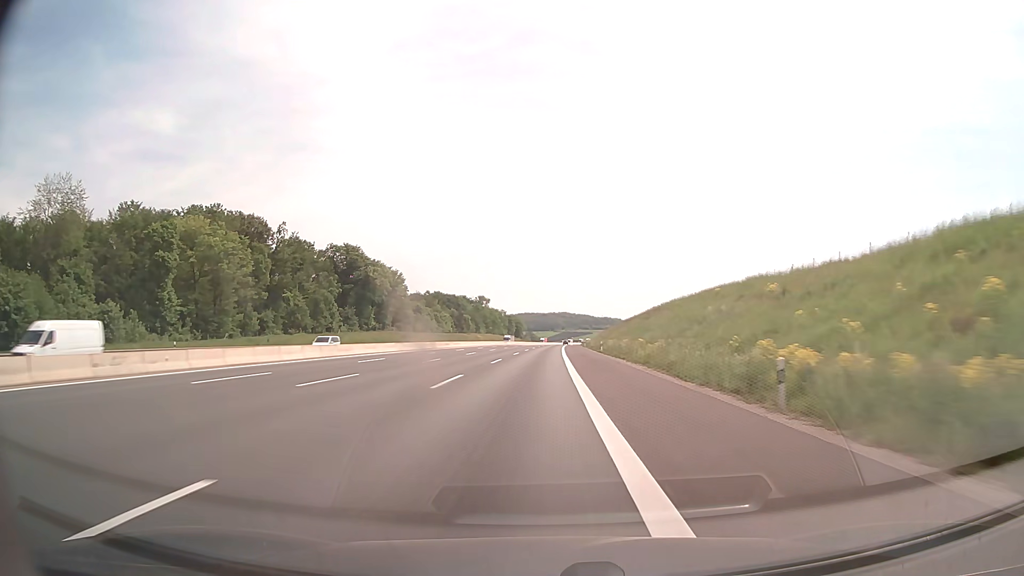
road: motorway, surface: asphalt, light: Day
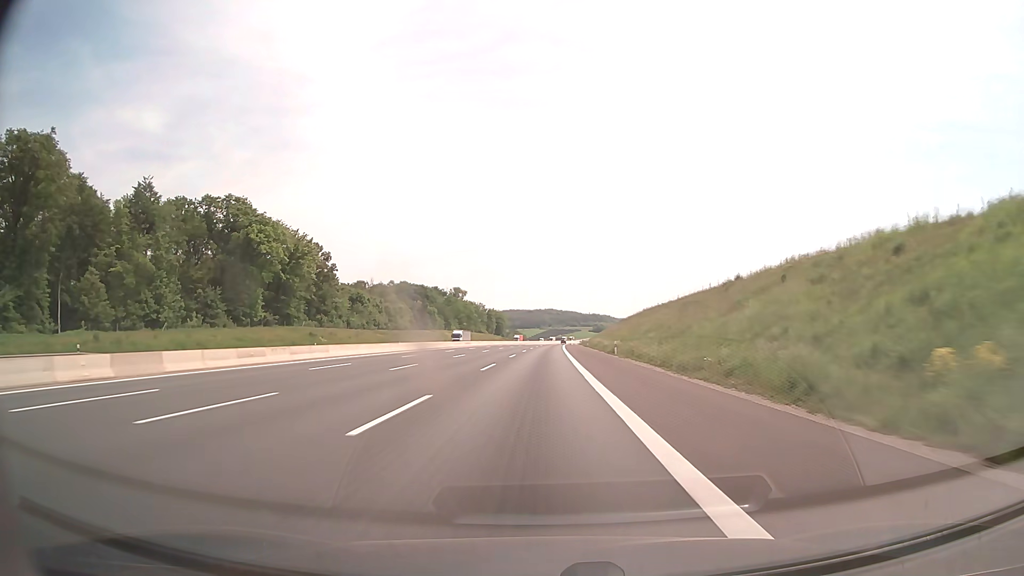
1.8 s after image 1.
(+0.5, +62.0) m; +1°
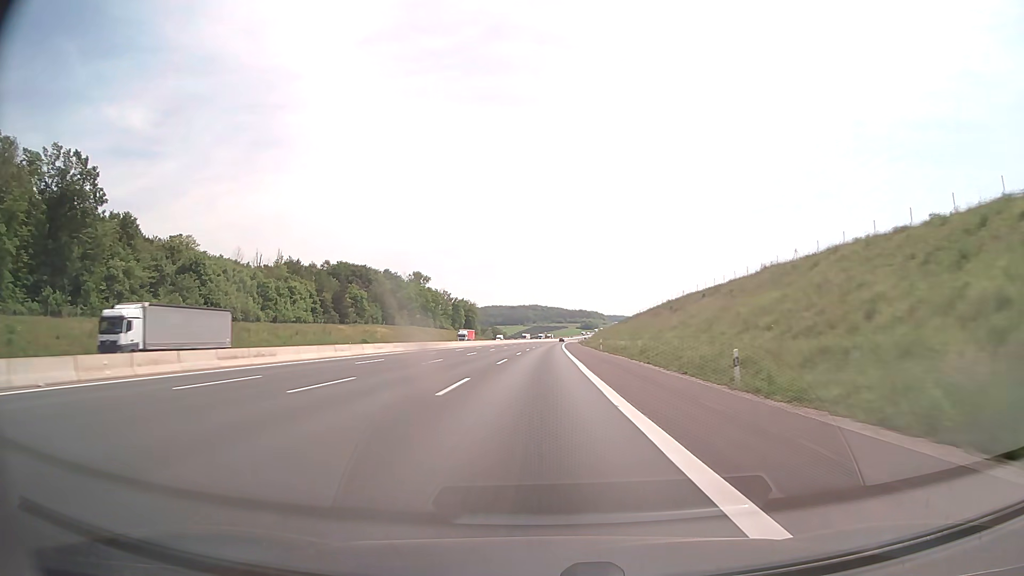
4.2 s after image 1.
(+1.1, +82.7) m; +1°
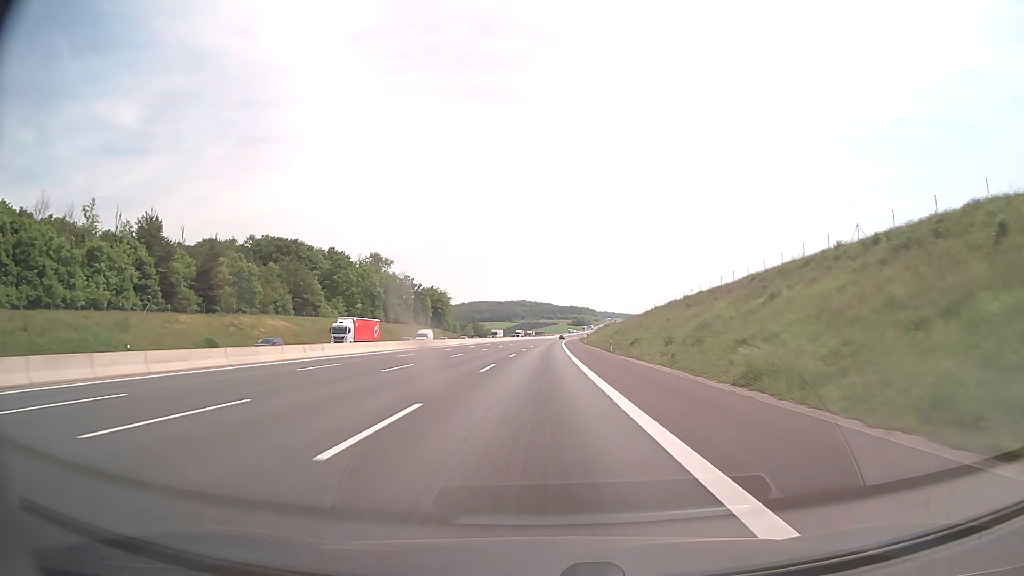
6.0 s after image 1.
(+0.5, +62.0) m; +1°
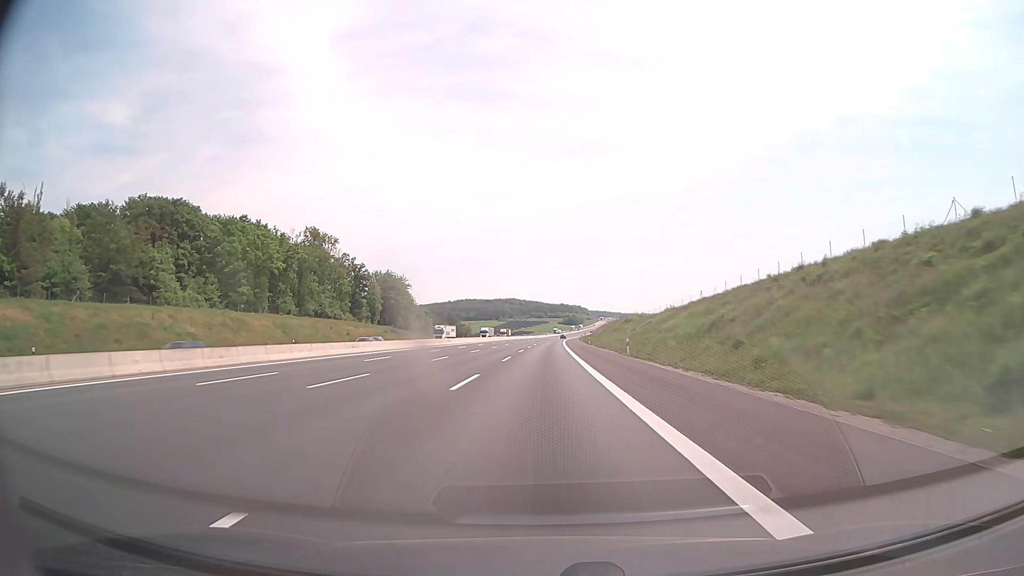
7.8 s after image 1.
(+0.5, +62.1) m; +1°
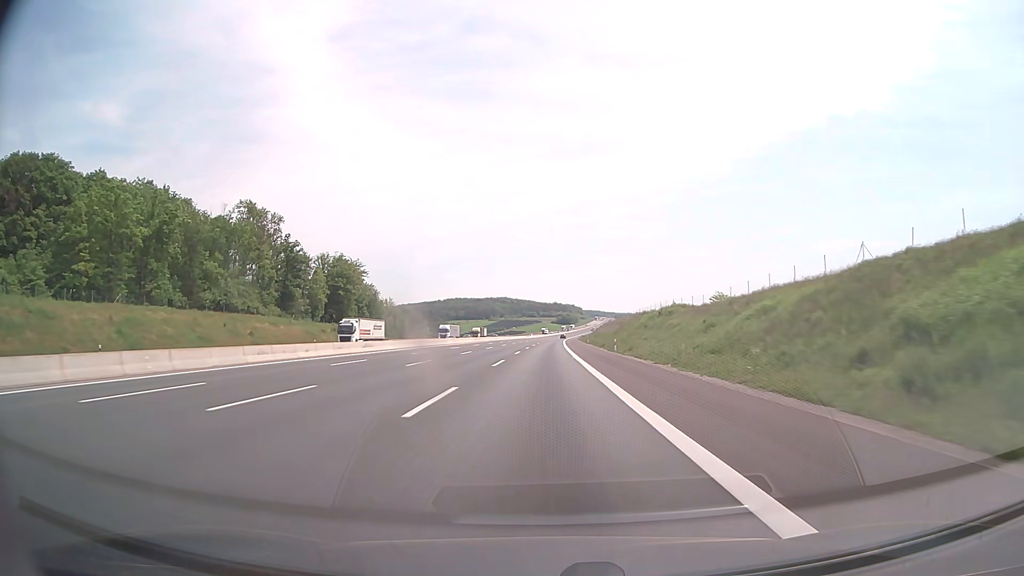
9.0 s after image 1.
(+0.3, +41.3) m; +1°
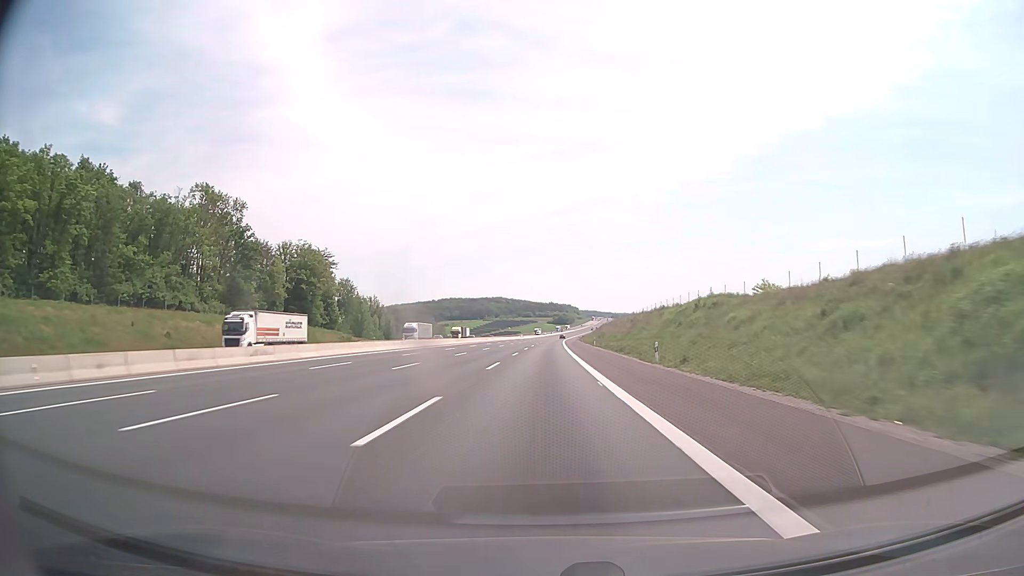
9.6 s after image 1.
(+0.1, +20.6) m; 0°
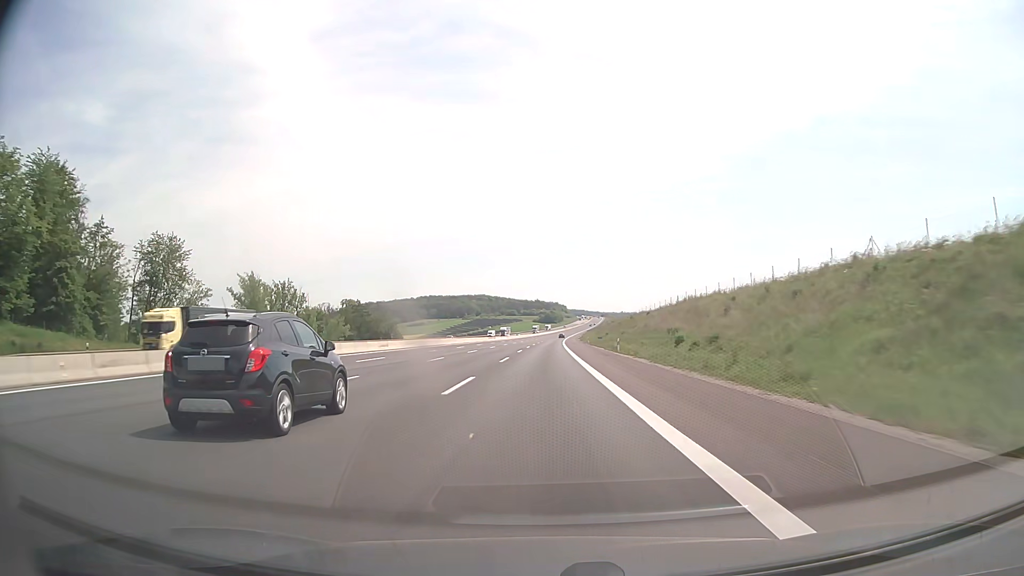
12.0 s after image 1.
(+0.9, +82.5) m; +1°
(0, +10) (0, +20) (0, +30) (0, +40) (0, +50) (0, +60) (+1, +70) (+1, +80) (+1, +90) (+1, +100) m
